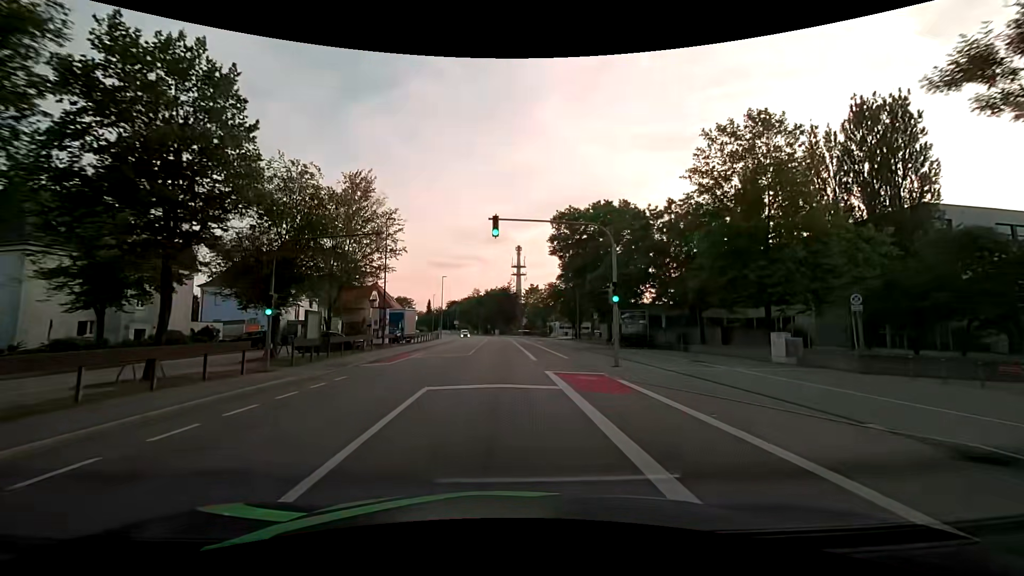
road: tertiary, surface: asphalt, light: Day
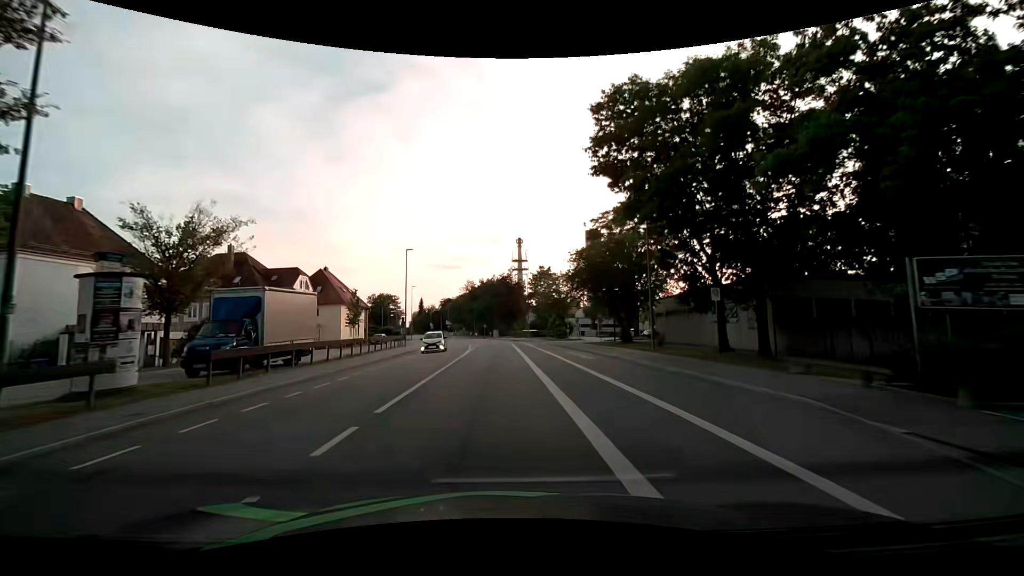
(0.0, +29.3) m; 0°
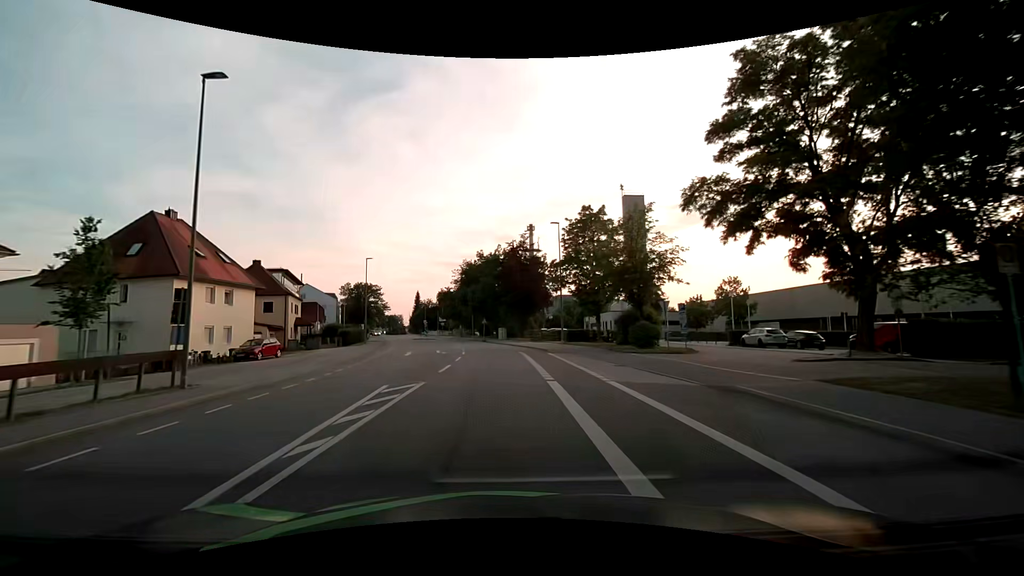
(-0.4, +36.8) m; -1°
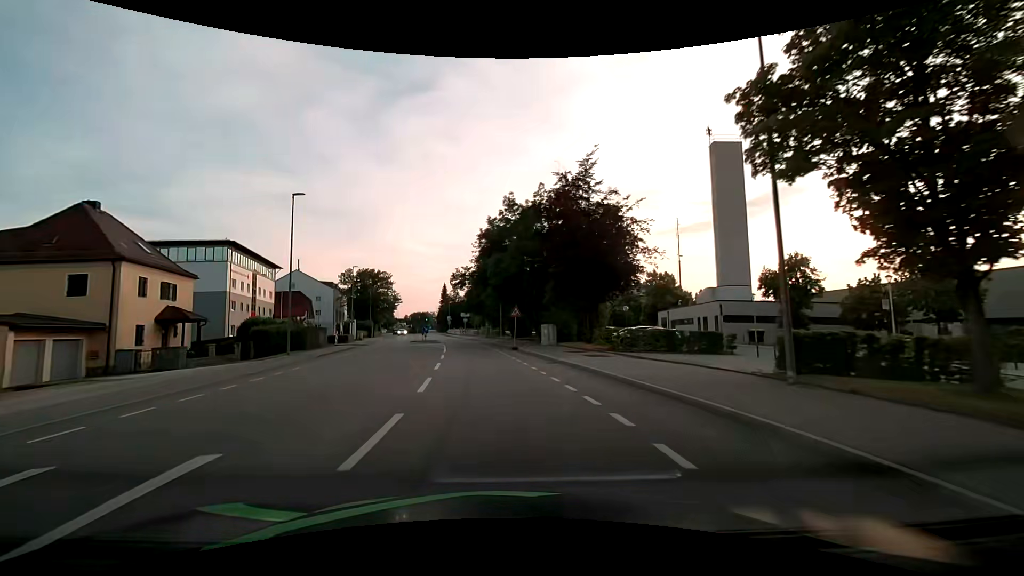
(-0.7, +29.2) m; -4°
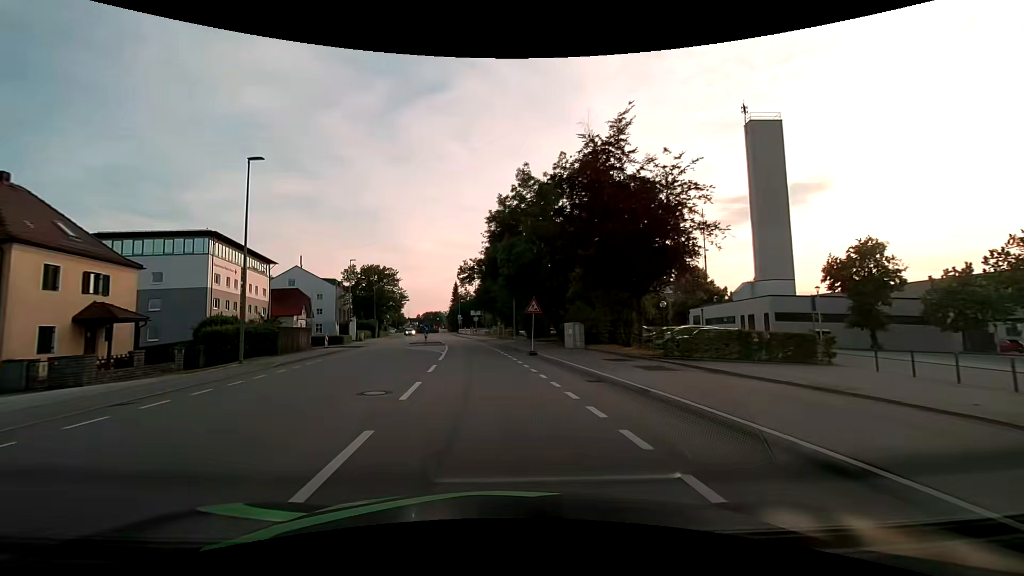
(-0.1, +7.2) m; -1°
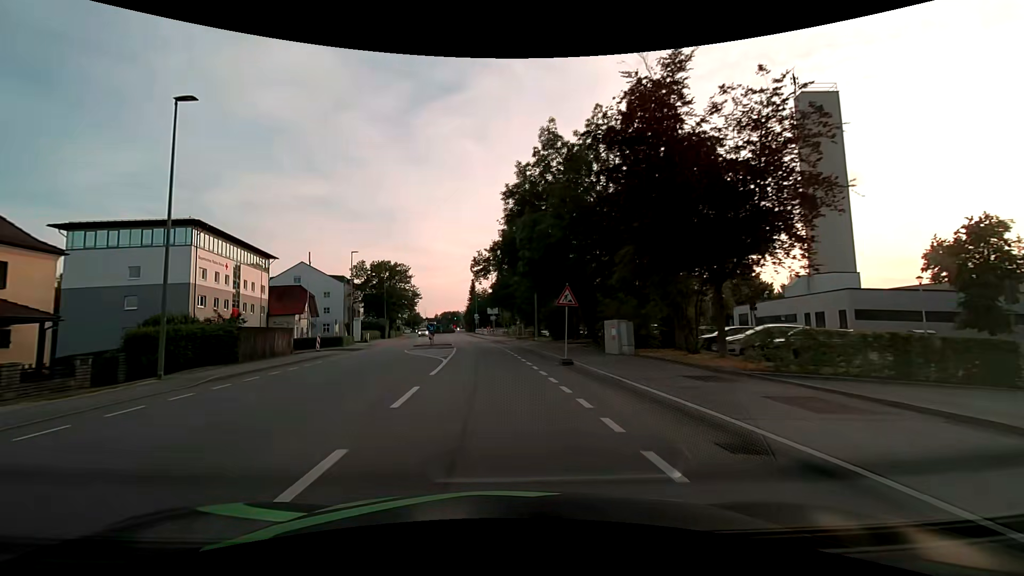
(-0.2, +7.2) m; -2°
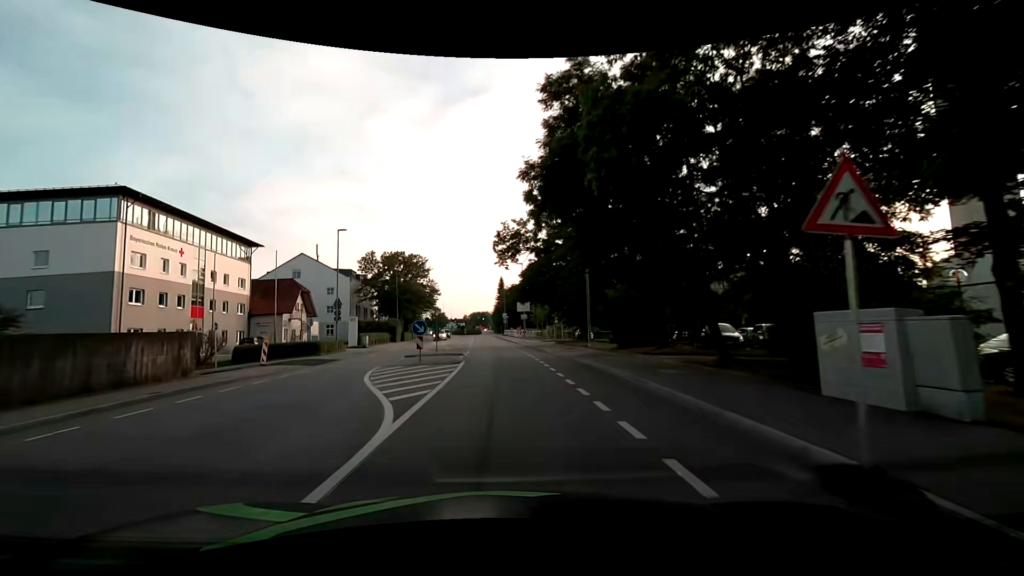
(-0.5, +14.3) m; -3°
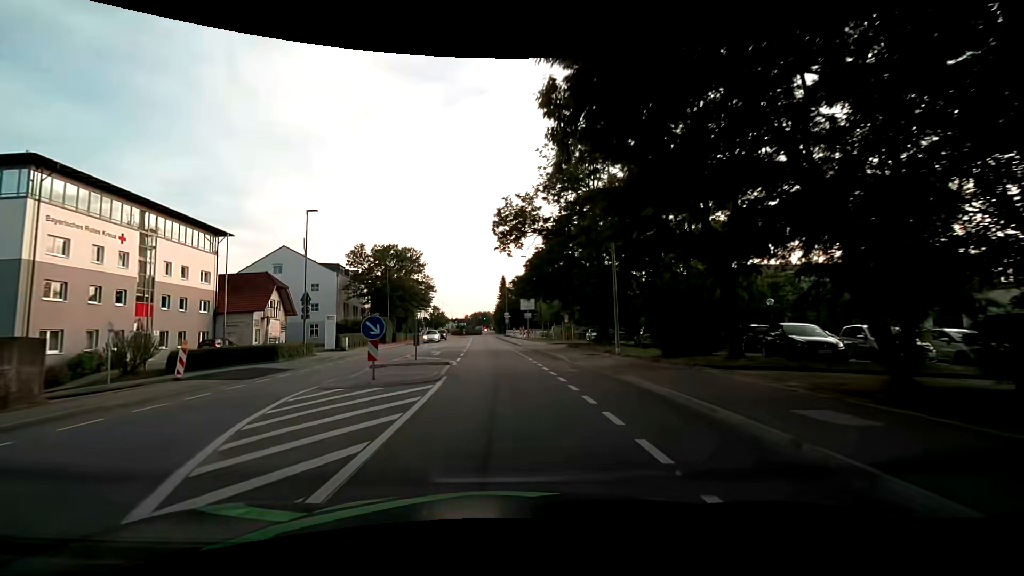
(-0.1, +7.1) m; -1°
(0, +10) (0, +20) (-1, +30) (-1, +40) (-2, +50) (-3, +60) (-3, +70) (-4, +80) (-4, +90) (-5, +100) m
